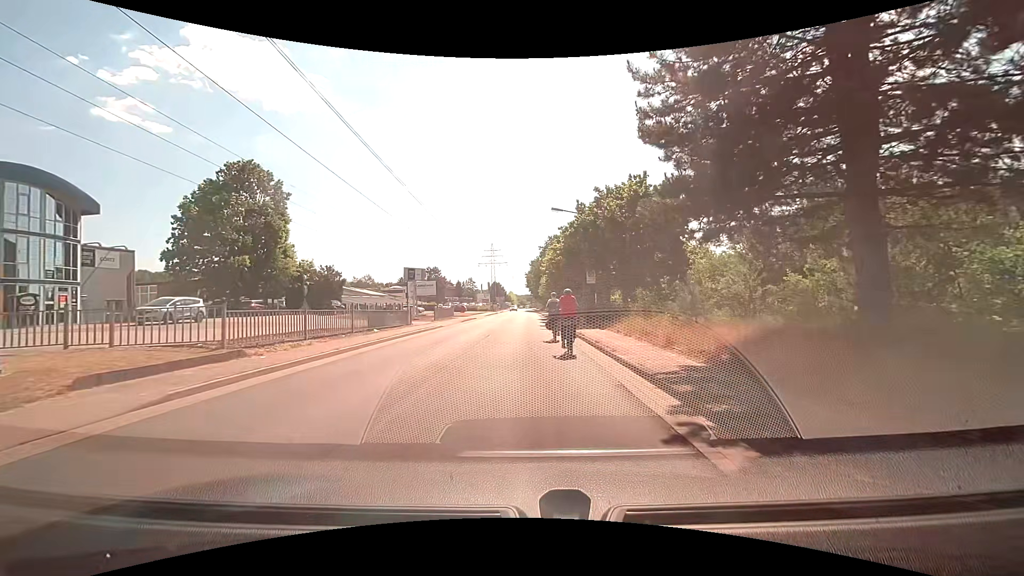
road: residential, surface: asphalt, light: Day
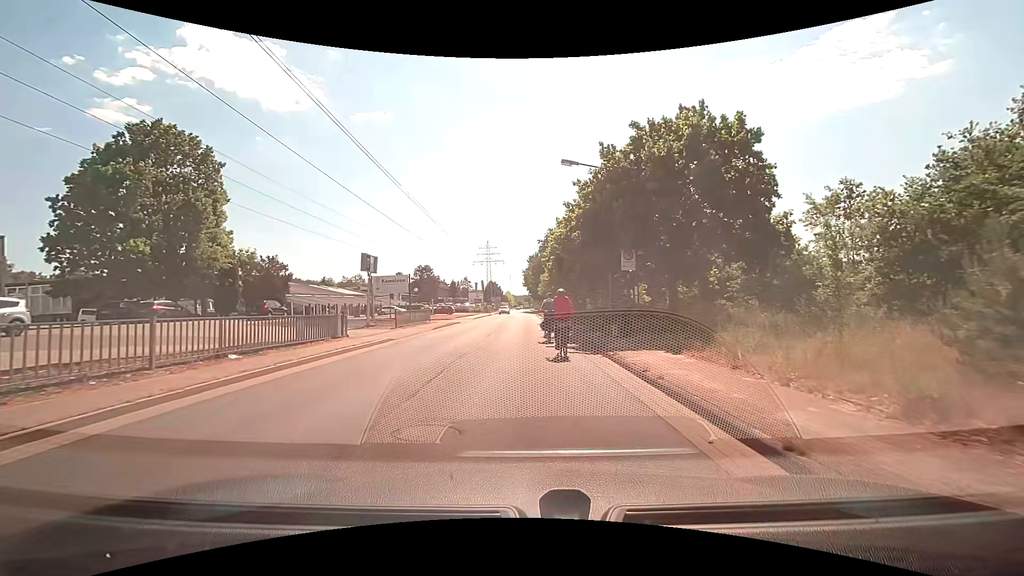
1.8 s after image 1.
(0.0, +11.7) m; +1°
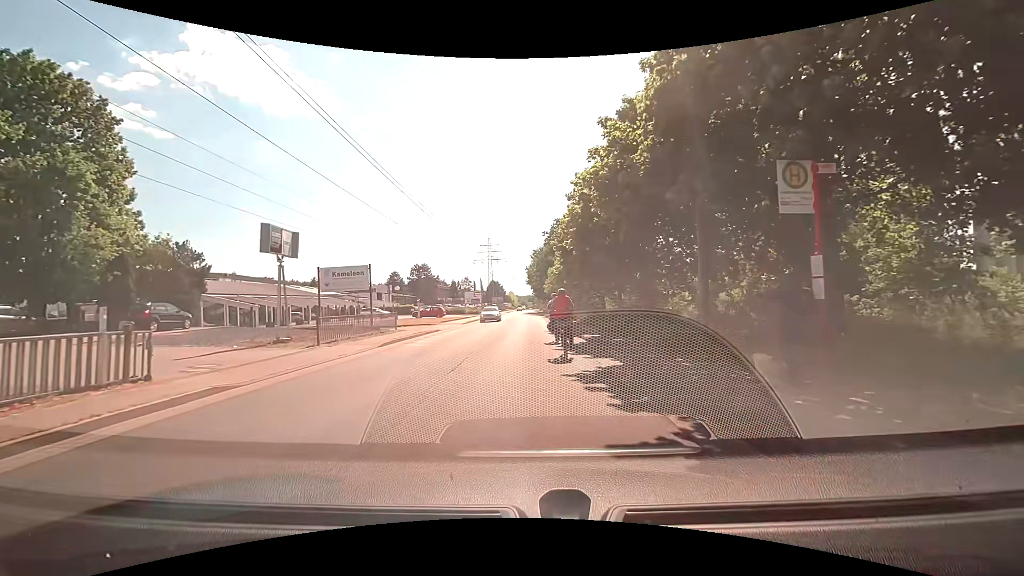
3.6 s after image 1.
(-0.1, +11.6) m; -1°
(0, +10) (0, +20) (0, +30) (0, +40) (0, +50) (0, +60) (0, +70) (0, +80) (0, +90) (0, +100) m
